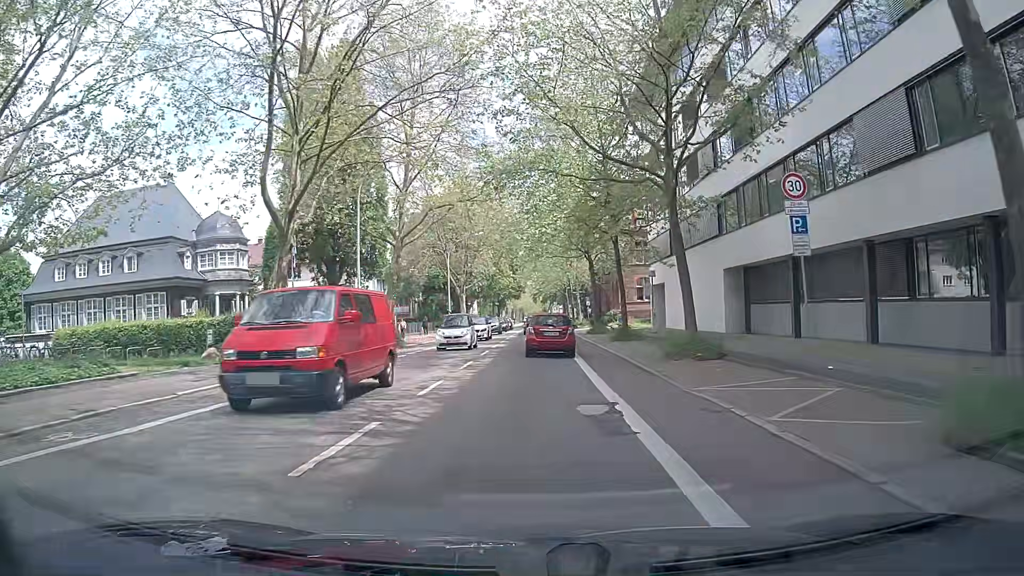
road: secondary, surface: asphalt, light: Day
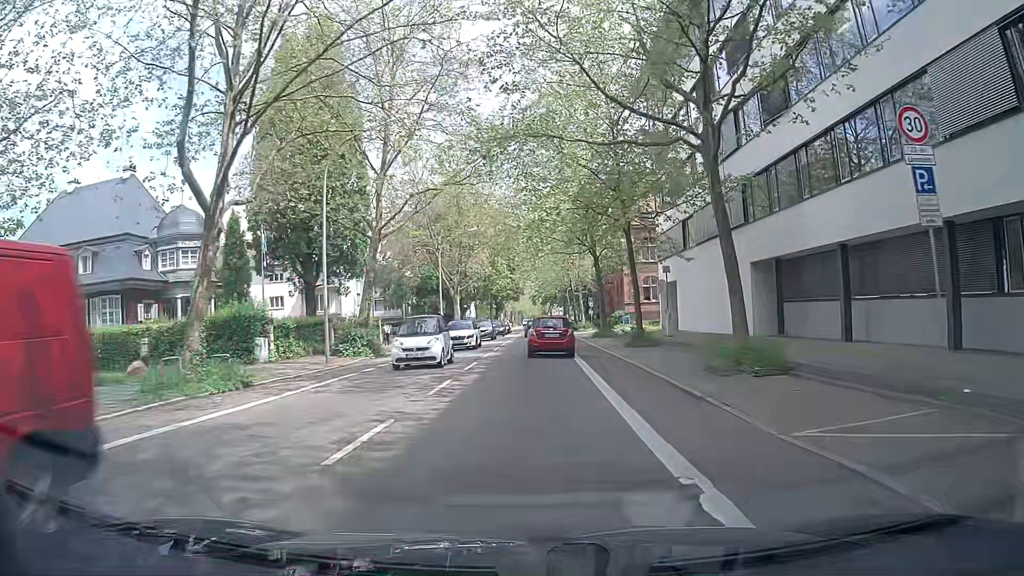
(+0.1, +5.3) m; +1°
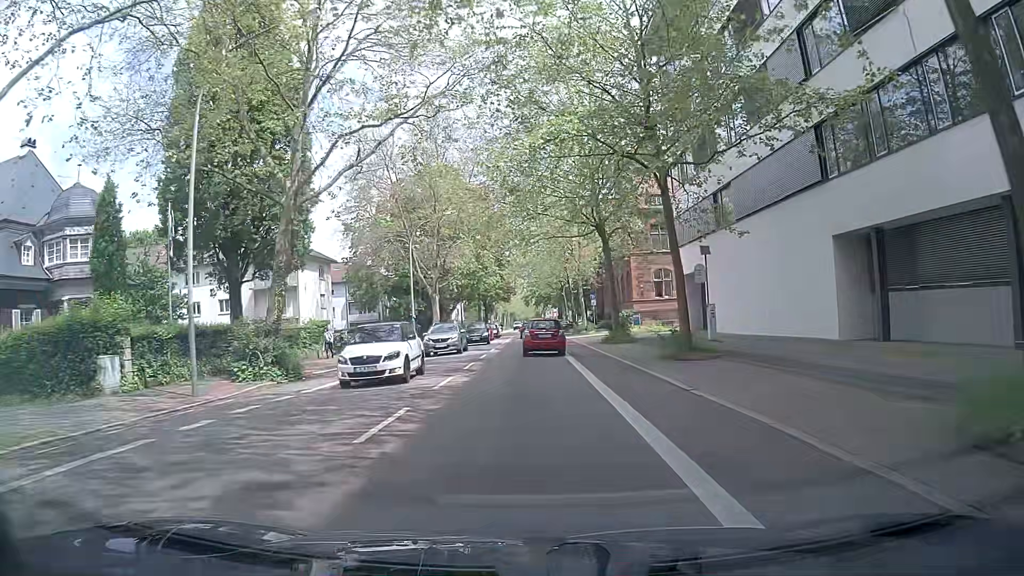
(+0.1, +11.0) m; 0°
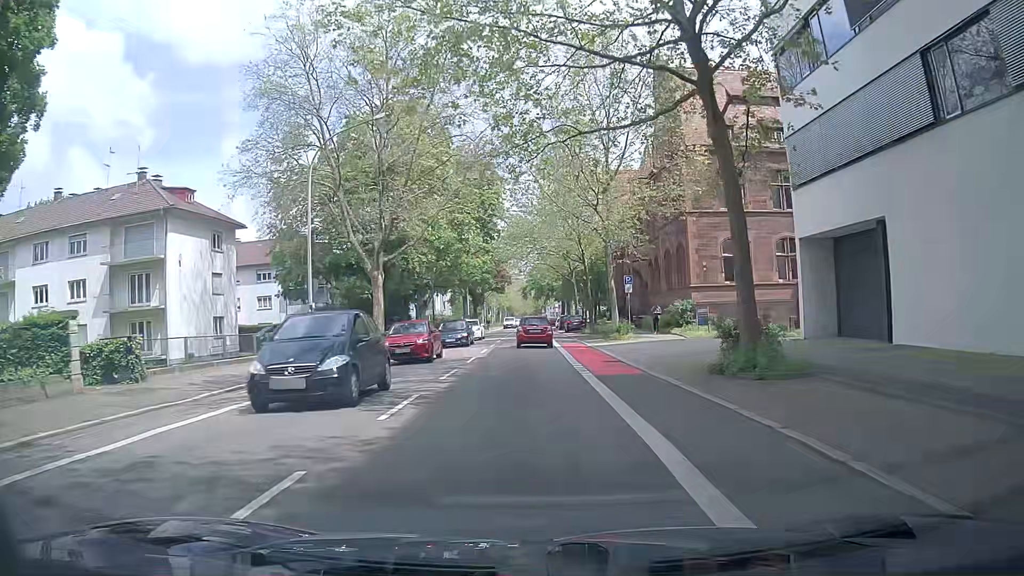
(+0.1, +23.2) m; +1°
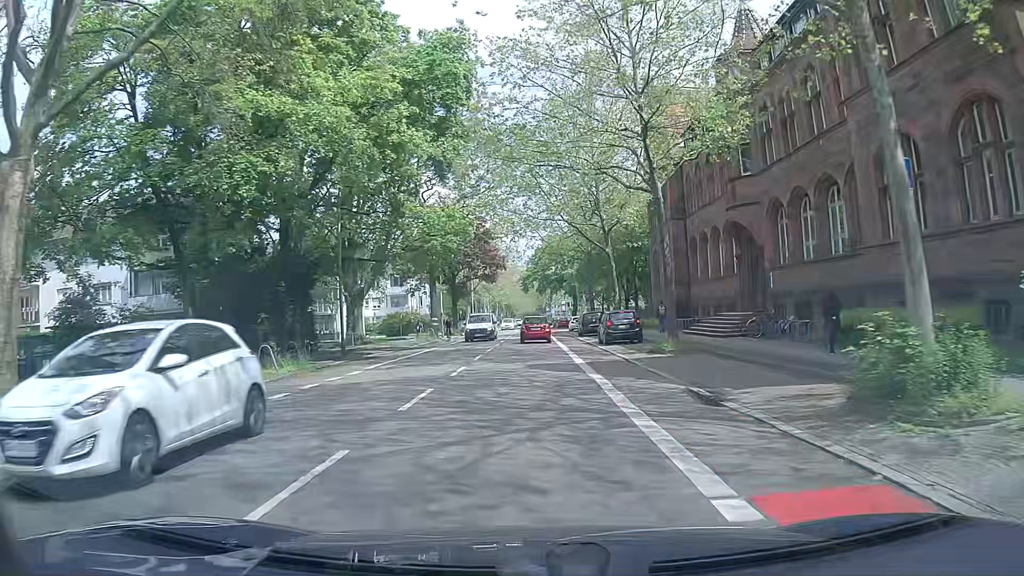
(-0.3, +30.1) m; -1°
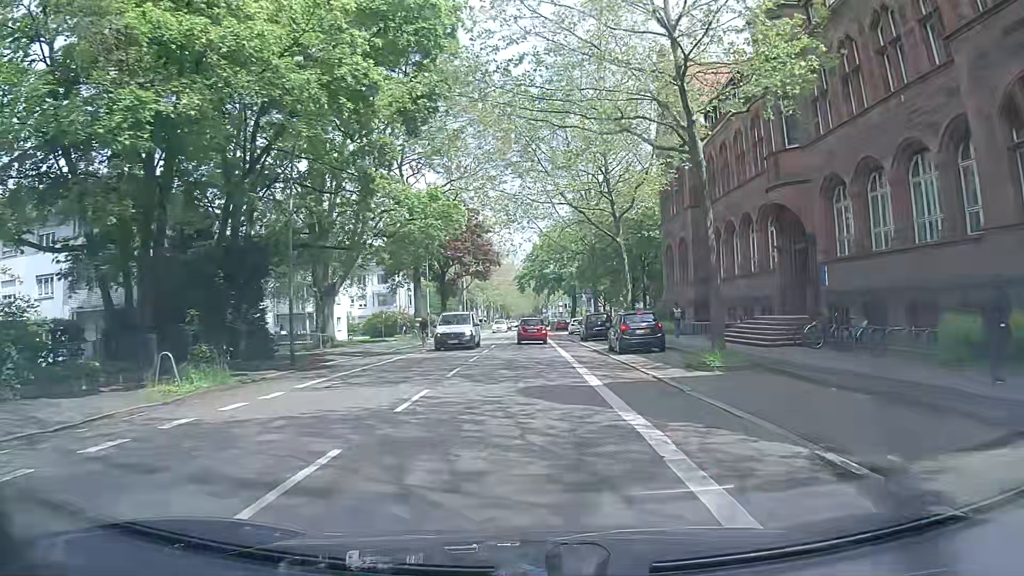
(0.0, +6.2) m; 0°
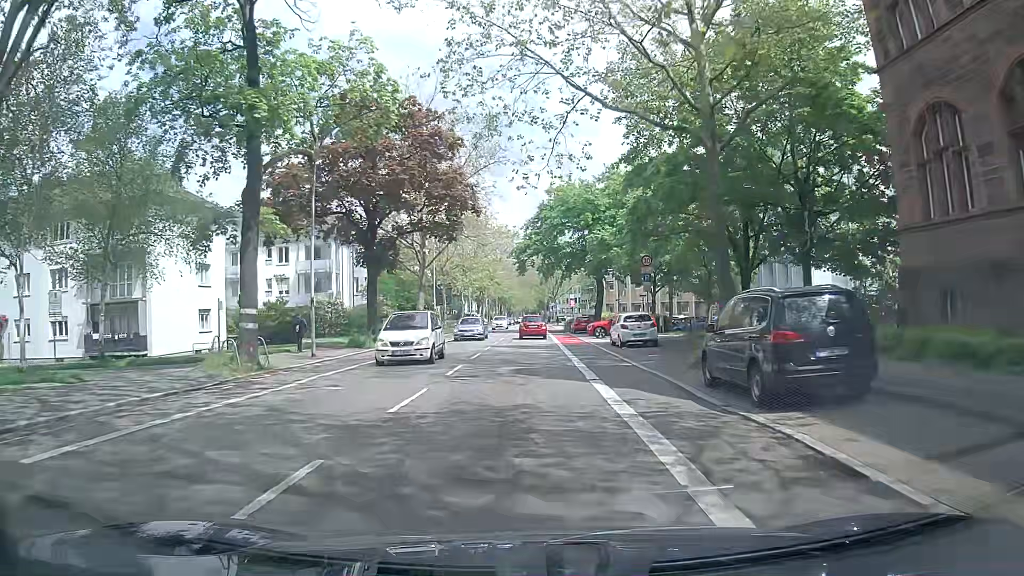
(+0.3, +31.5) m; -2°
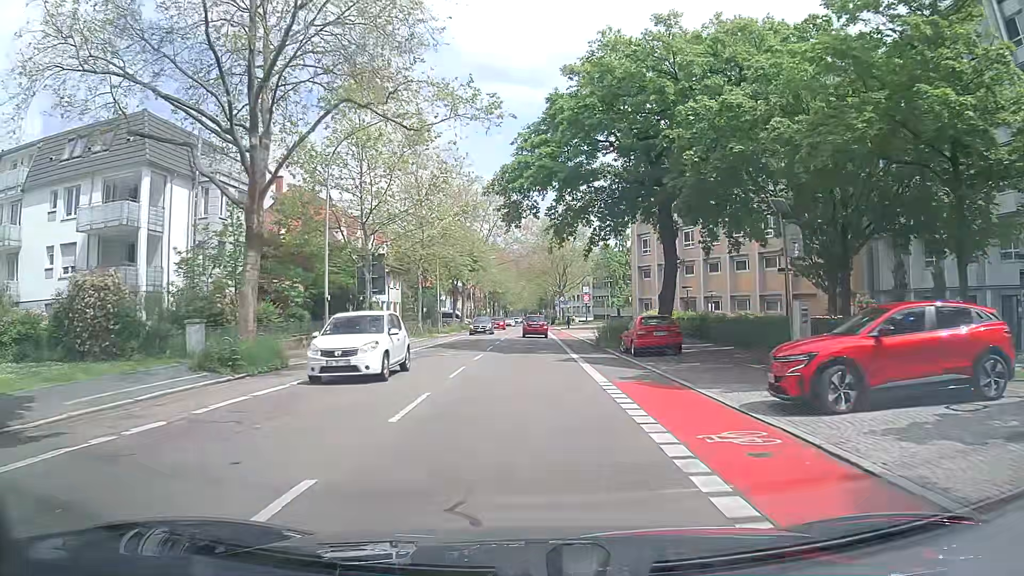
(+1.3, +31.9) m; +3°
